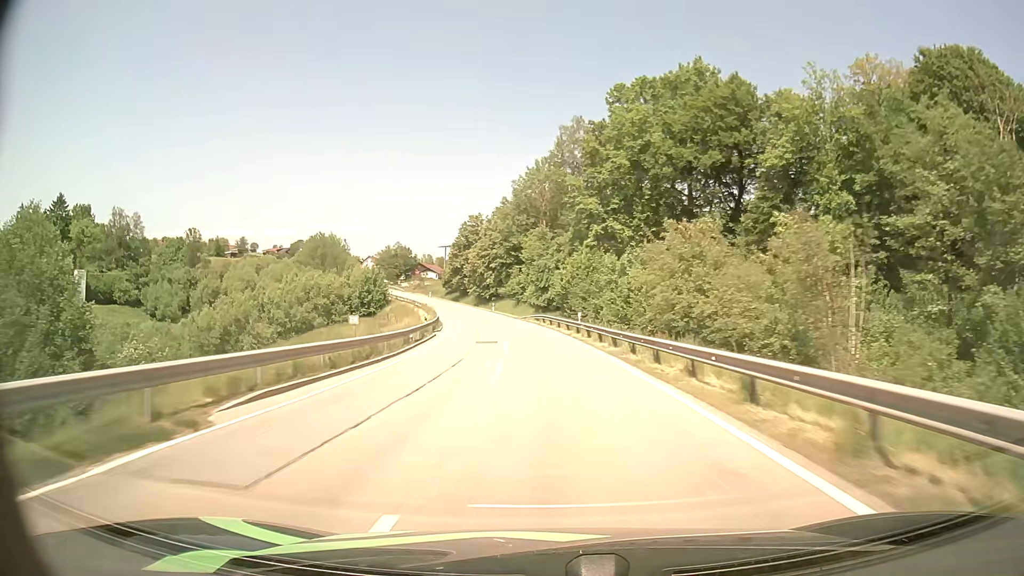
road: secondary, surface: asphalt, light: Day
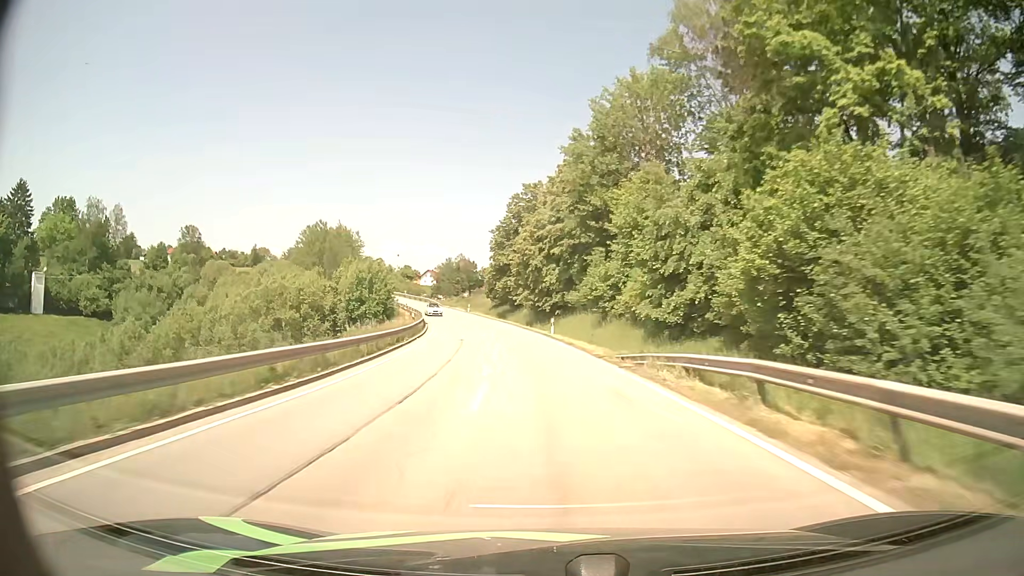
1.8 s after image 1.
(-2.5, +43.8) m; -6°
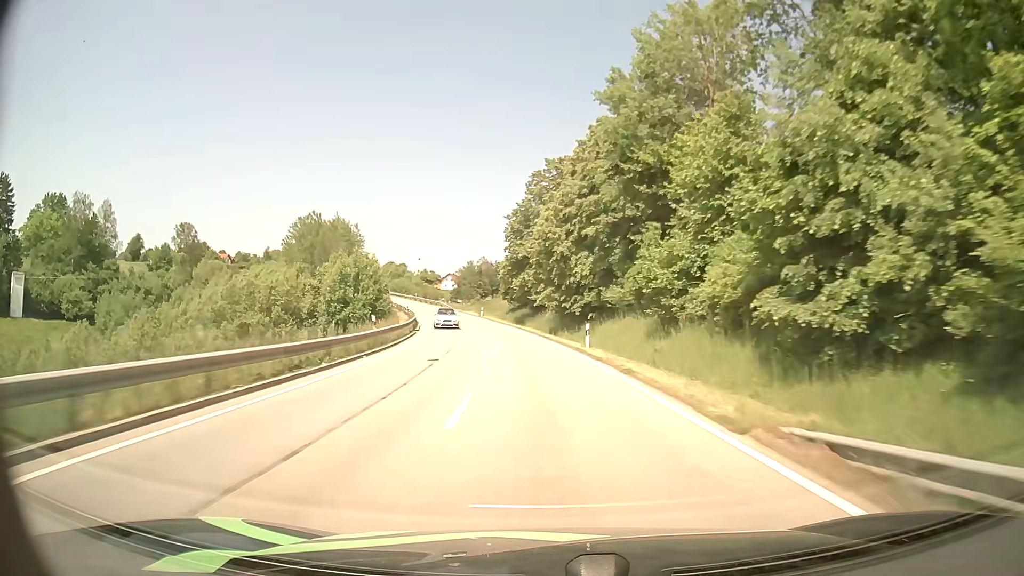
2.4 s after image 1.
(-0.4, +14.5) m; -3°
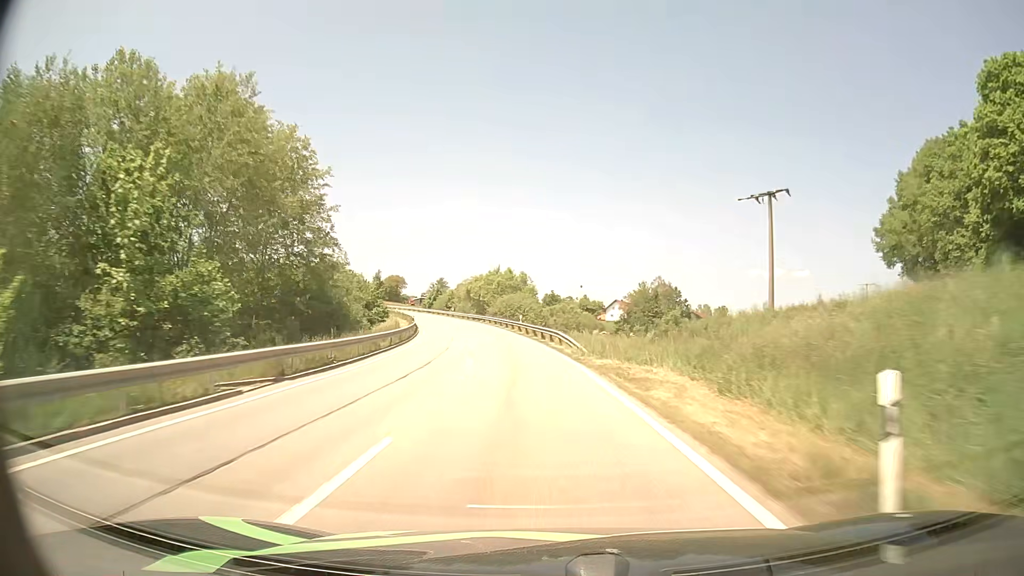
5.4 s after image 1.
(-8.2, +71.2) m; -14°
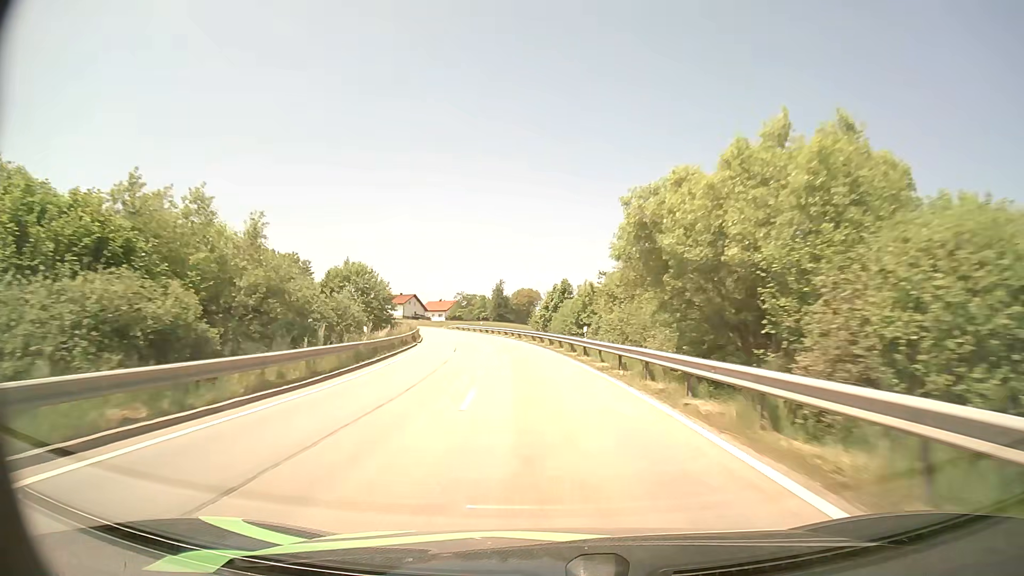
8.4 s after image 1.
(-9.6, +72.0) m; -14°
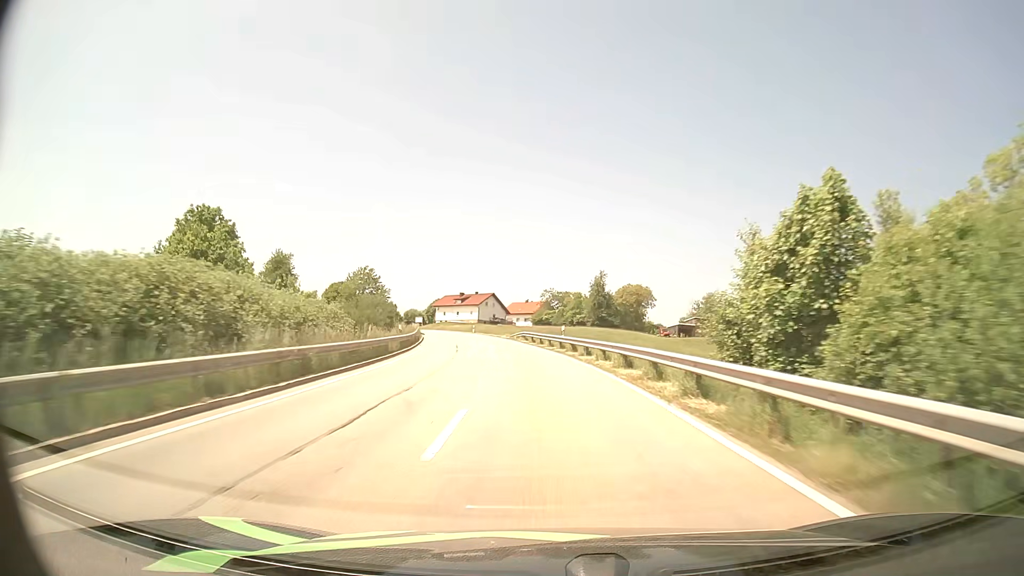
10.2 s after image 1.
(-3.2, +44.0) m; -8°
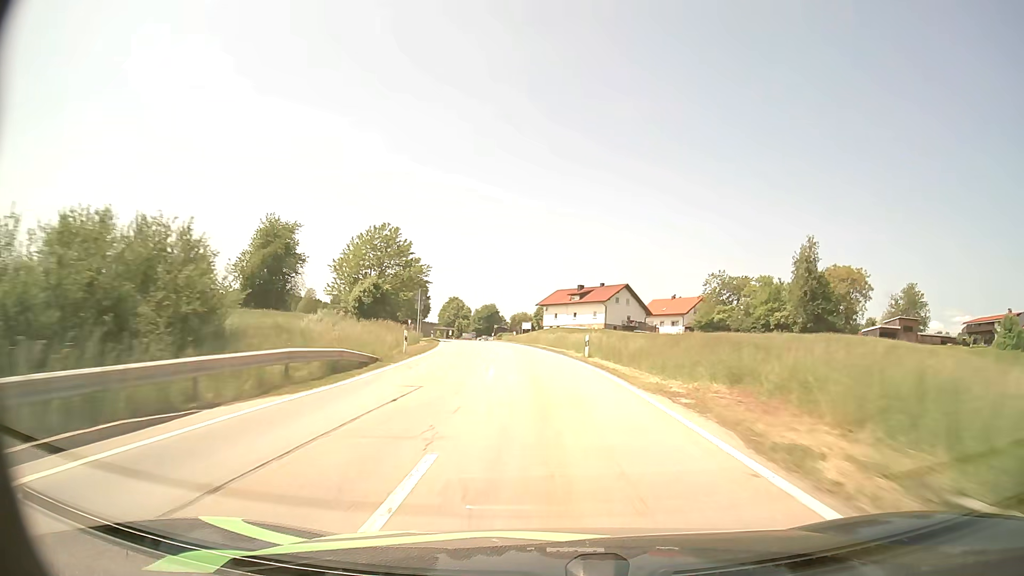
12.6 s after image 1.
(-5.6, +57.2) m; -11°
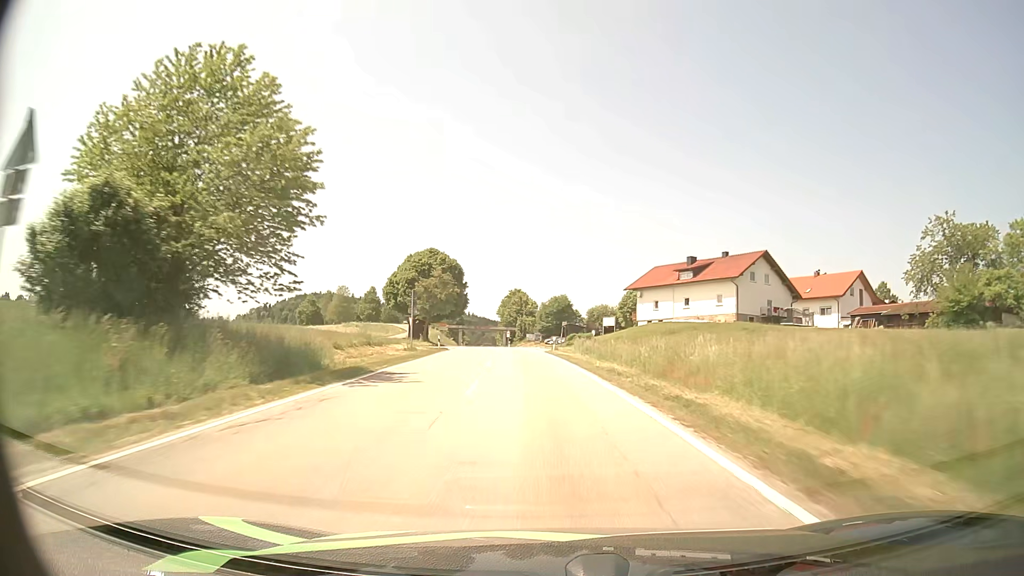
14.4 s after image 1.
(-2.5, +43.3) m; -6°
(0, +10) (0, +20) (-1, +30) (-2, +40) (-3, +50) (-4, +60) (-5, +70) (-6, +80) (-7, +90) (-8, +100) m
